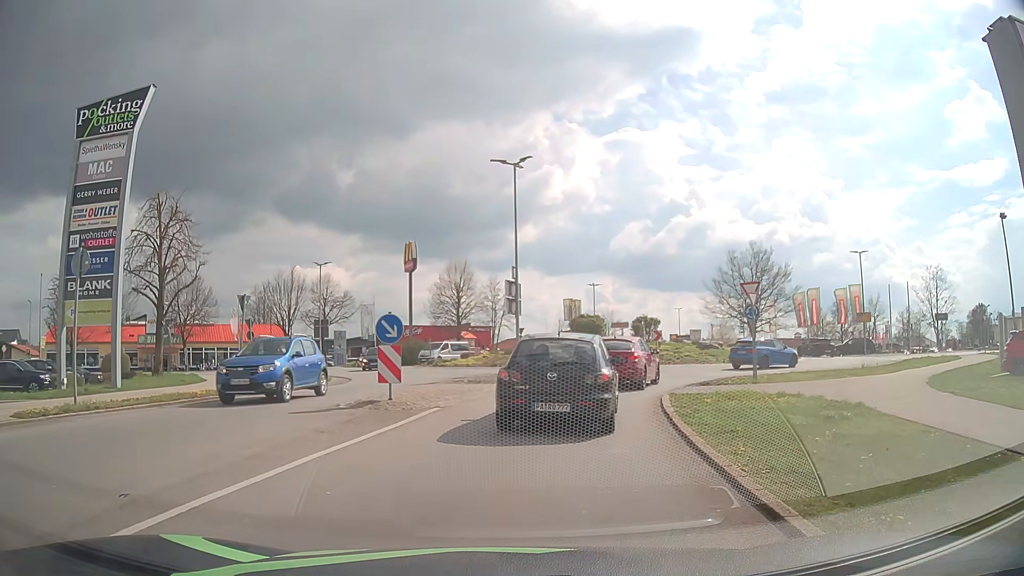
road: secondary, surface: asphalt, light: Day
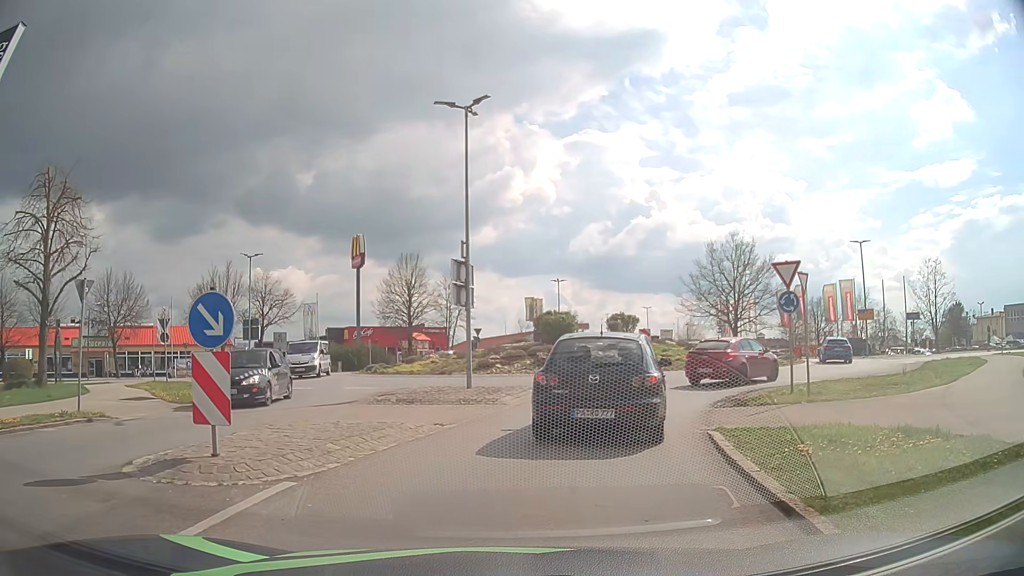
(+0.2, +6.7) m; +3°
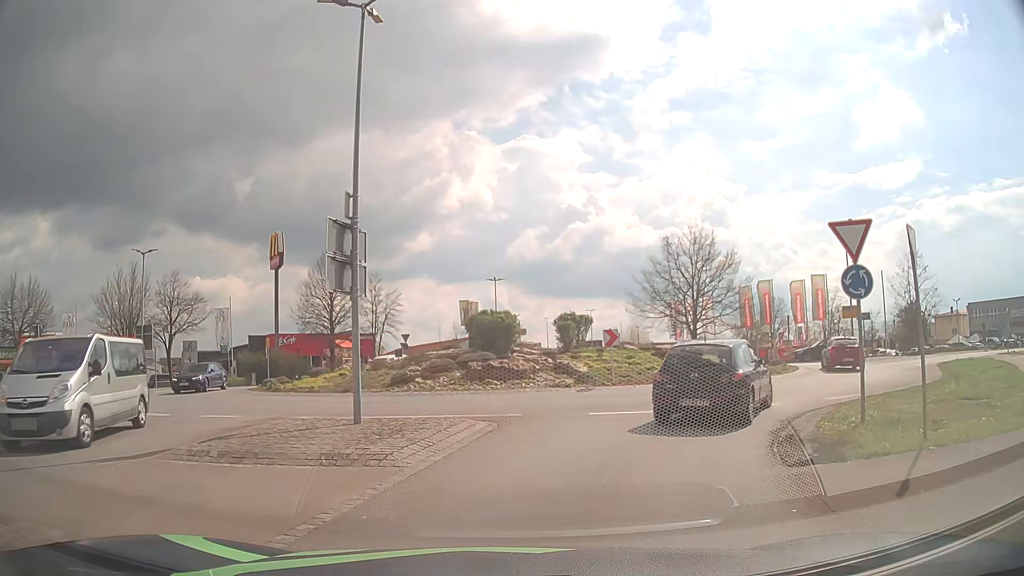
(+0.3, +6.9) m; +7°
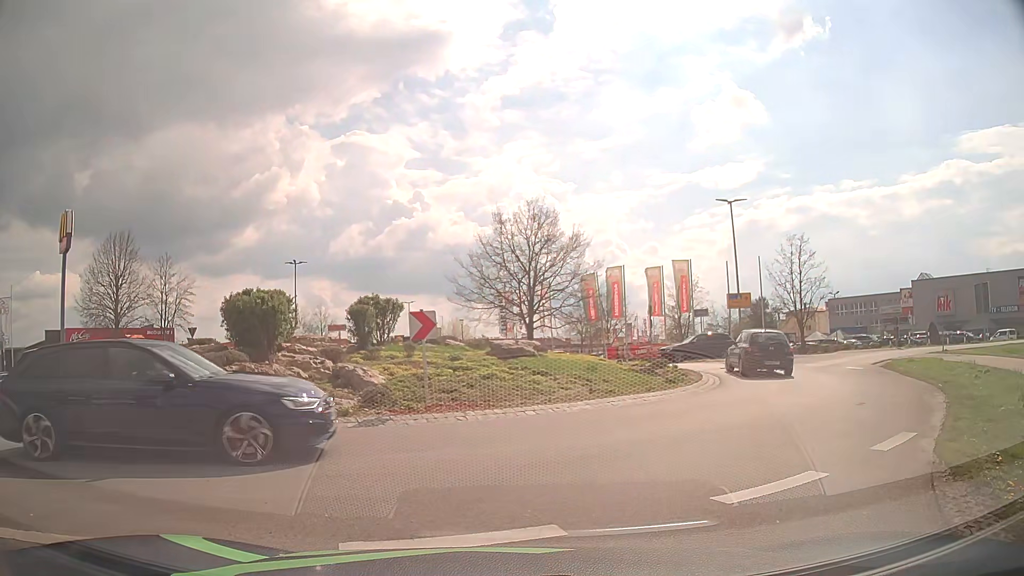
(+0.9, +9.0) m; +13°
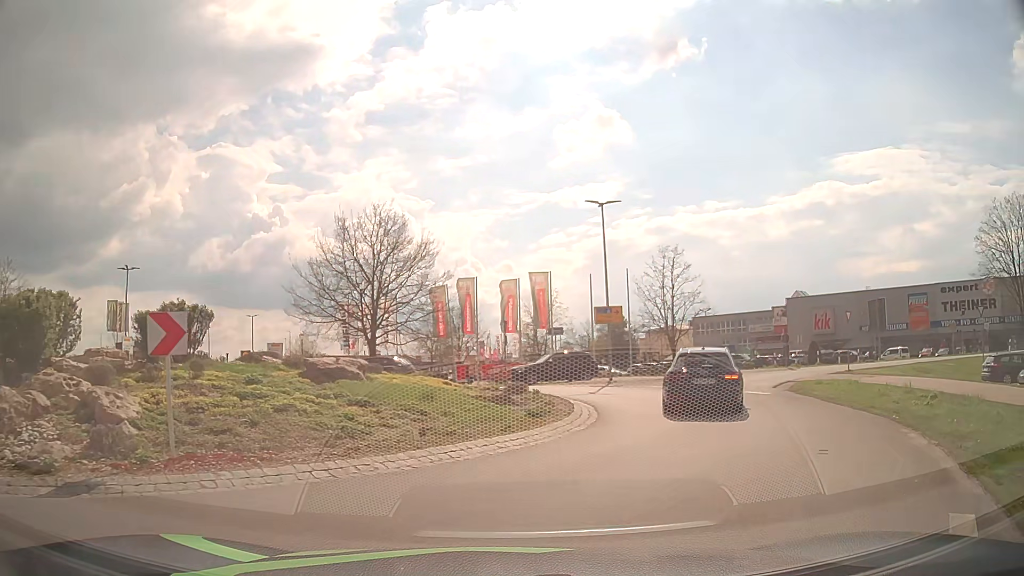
(+0.5, +4.5) m; +13°
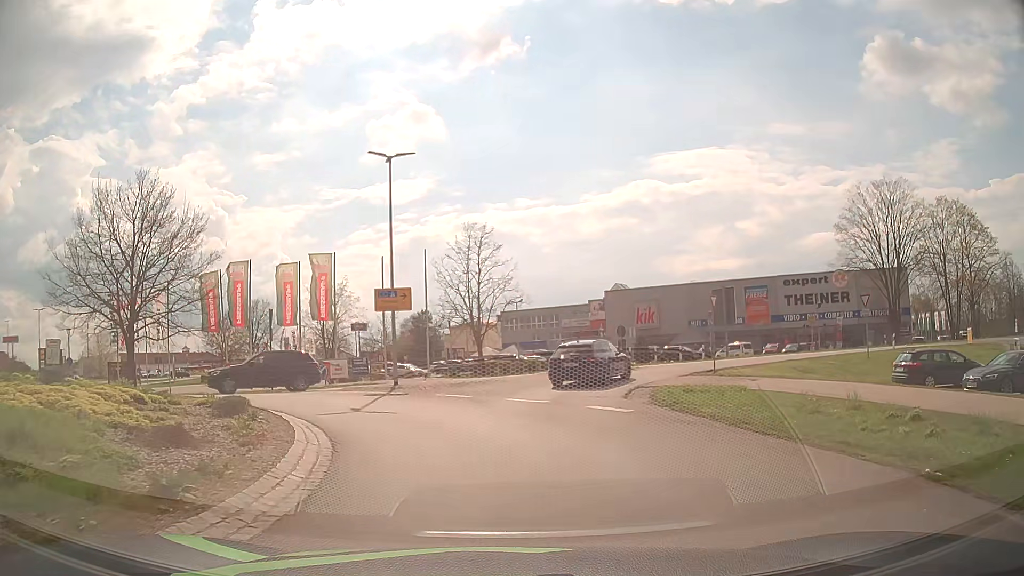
(+1.3, +7.6) m; +16°
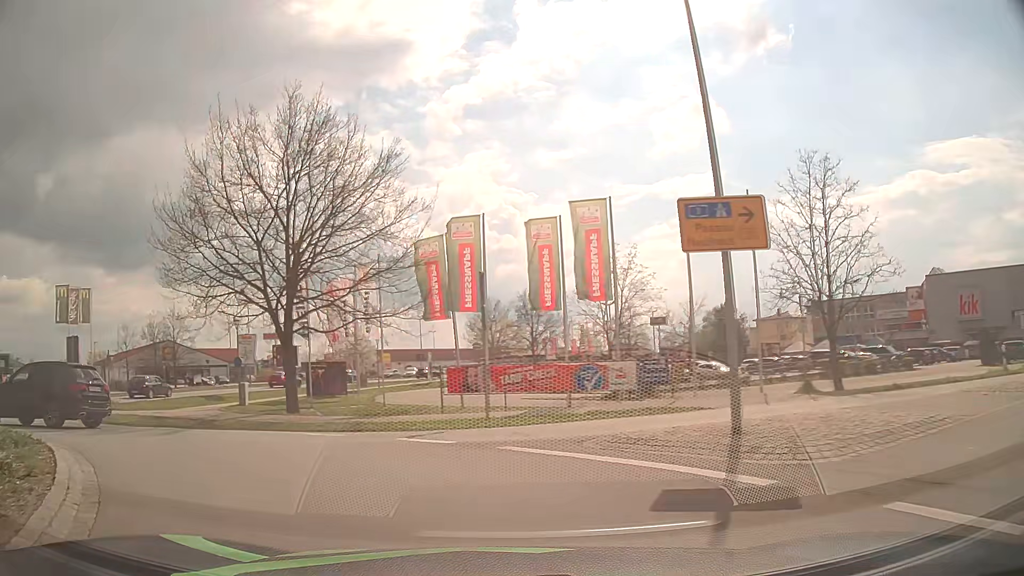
(-2.1, +14.2) m; -24°
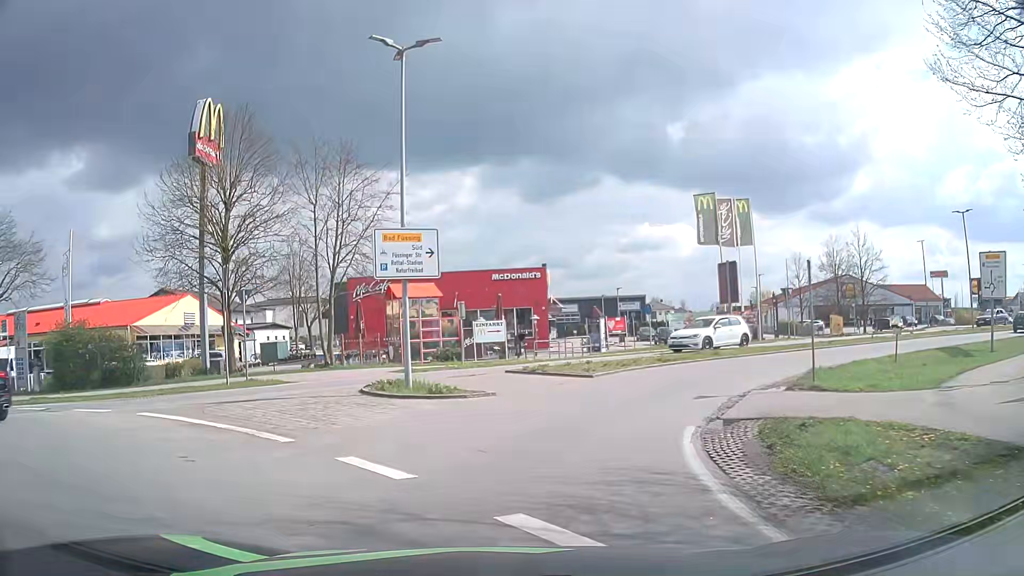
(-9.9, +15.3) m; -59°
(+1, +10) (+5, +19) (+13, +25) (+22, +30) (+31, +34) (+40, +38) (+49, +41) (+59, +43) (+69, +44) (+78, +41) m
